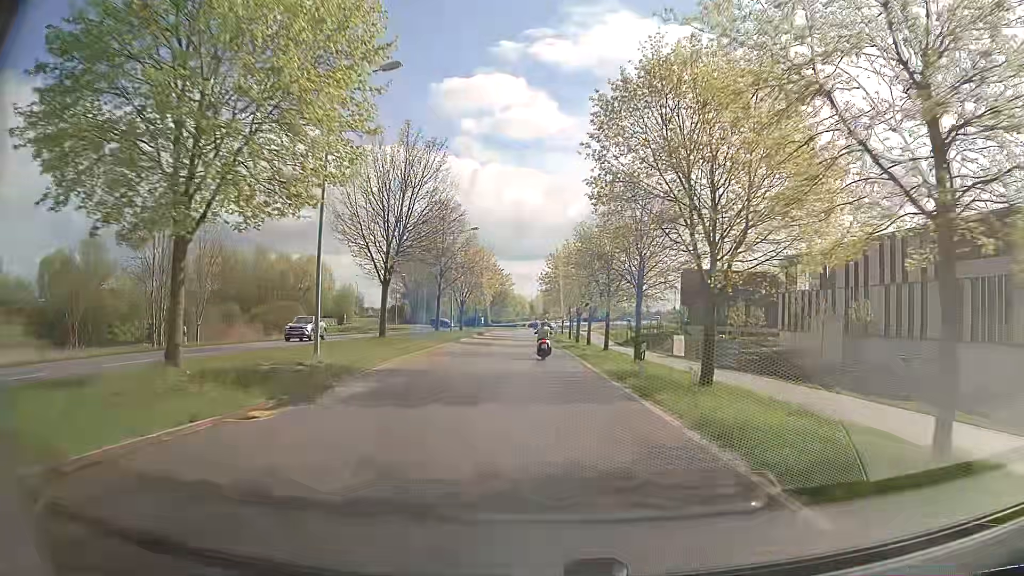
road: secondary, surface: asphalt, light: Day
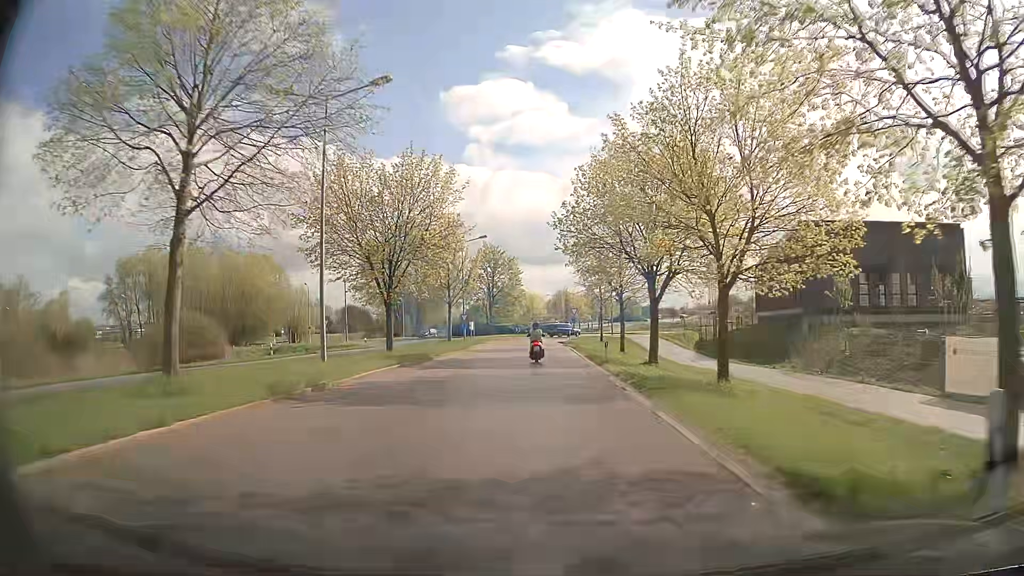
(-0.6, +39.7) m; -1°
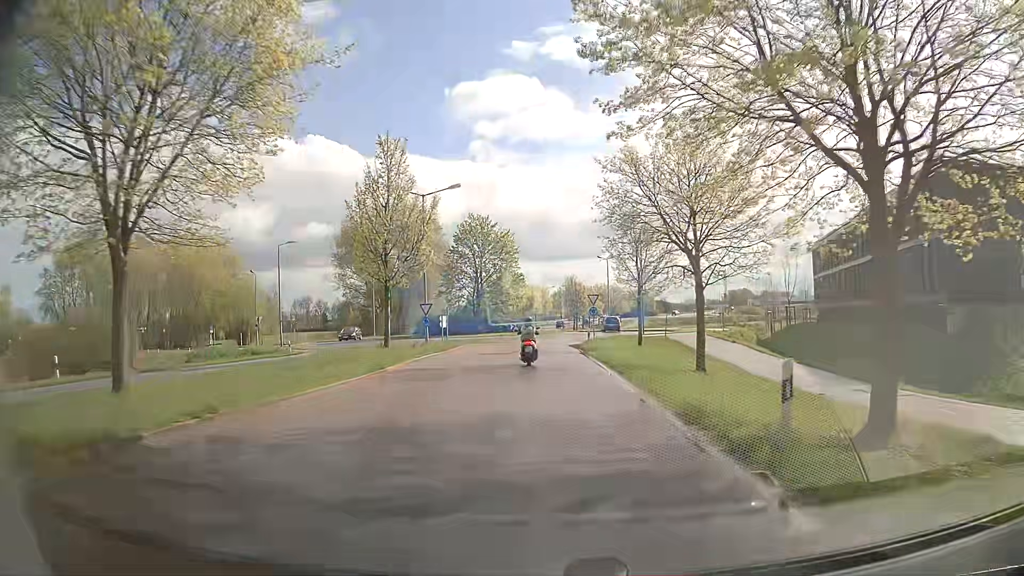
(-0.1, +21.4) m; 0°
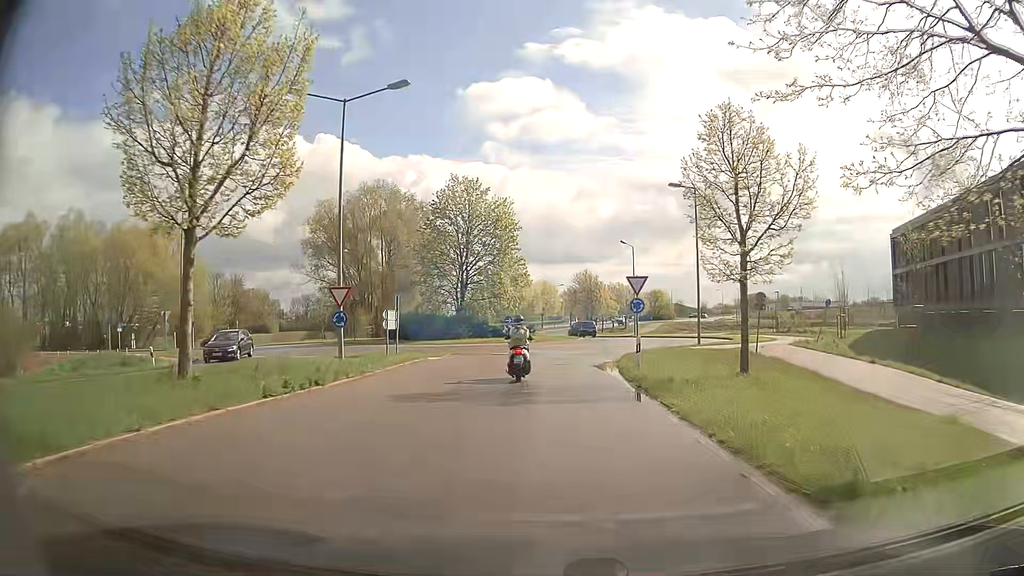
(-0.2, +18.0) m; -1°
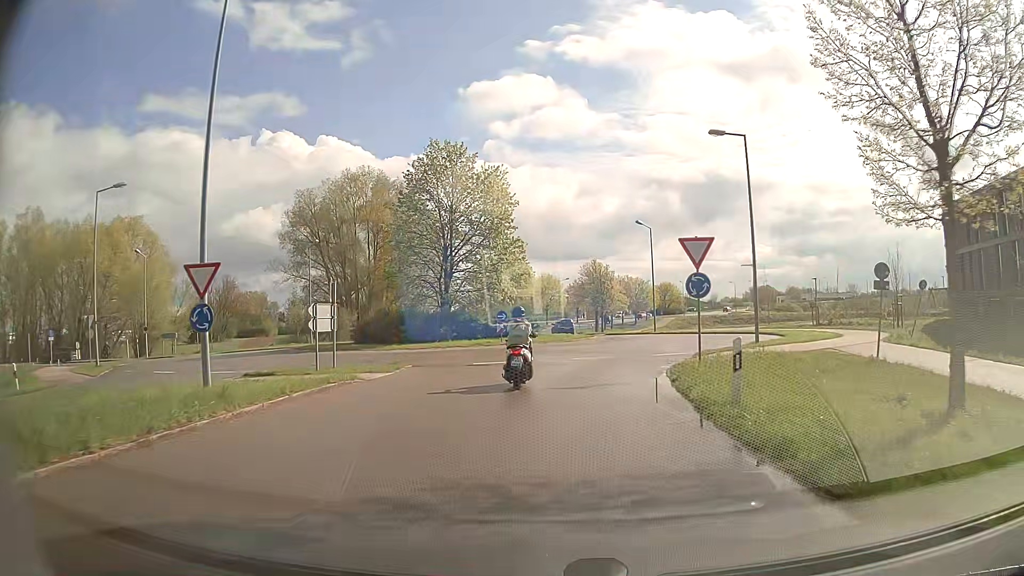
(-0.1, +9.6) m; -1°
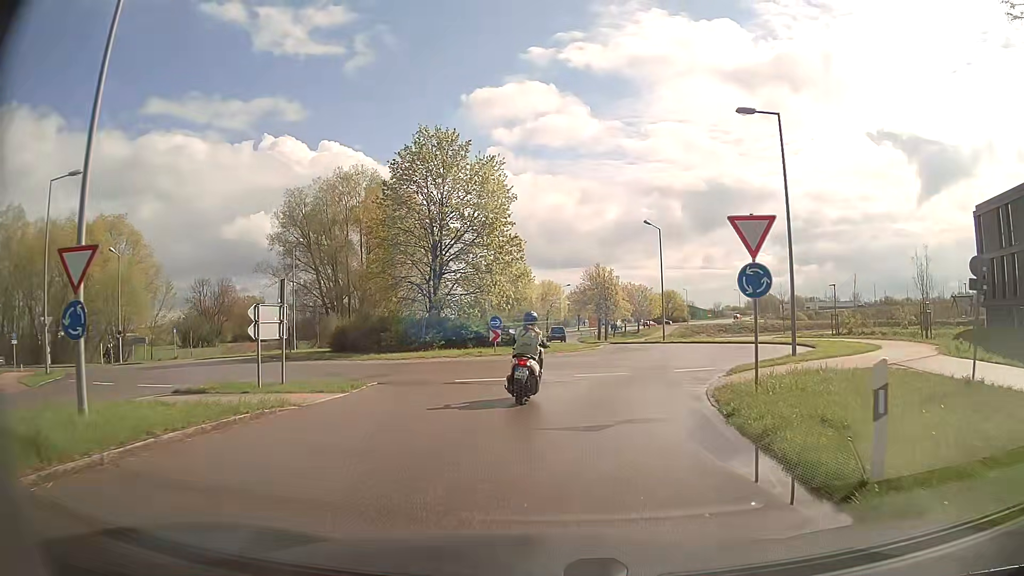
(0.0, +4.2) m; 0°
